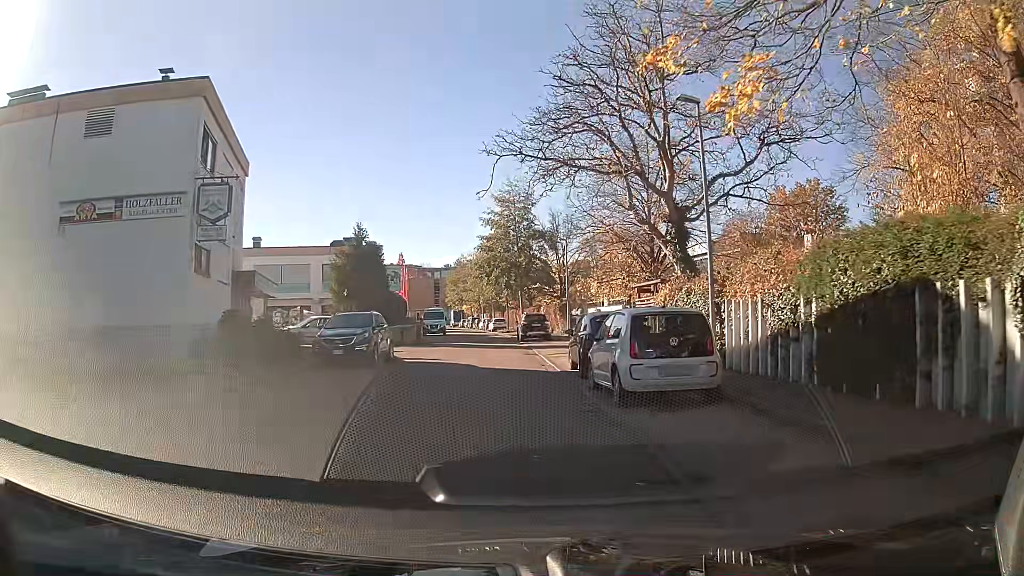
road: residential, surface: asphalt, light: Day
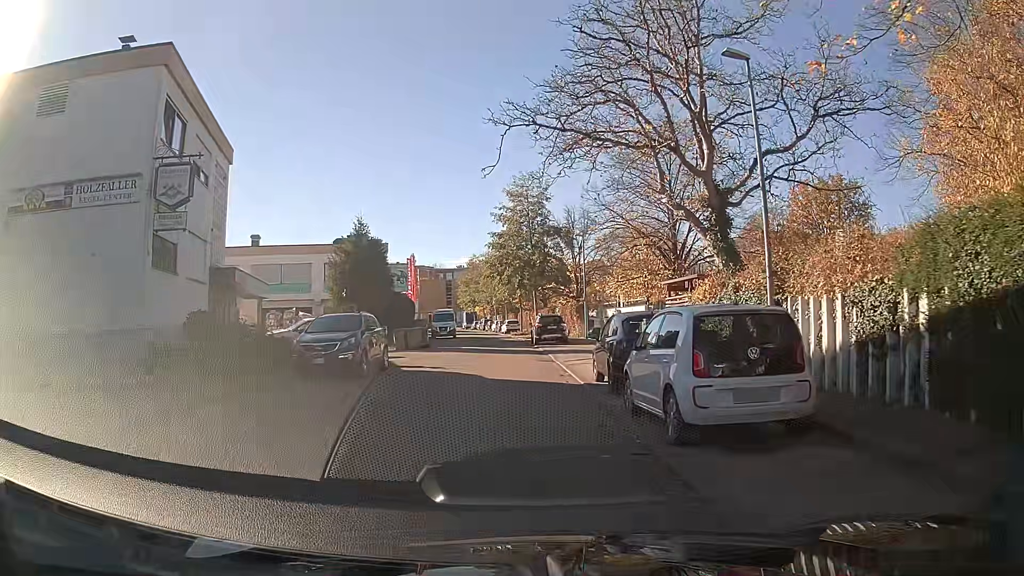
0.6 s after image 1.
(0.0, +2.9) m; -1°
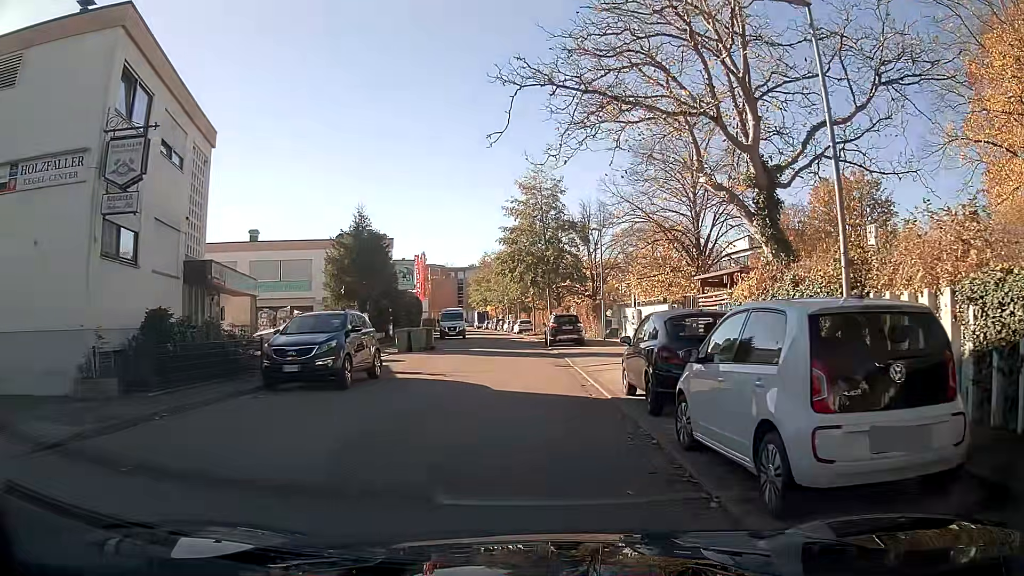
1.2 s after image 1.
(0.0, +2.6) m; -1°
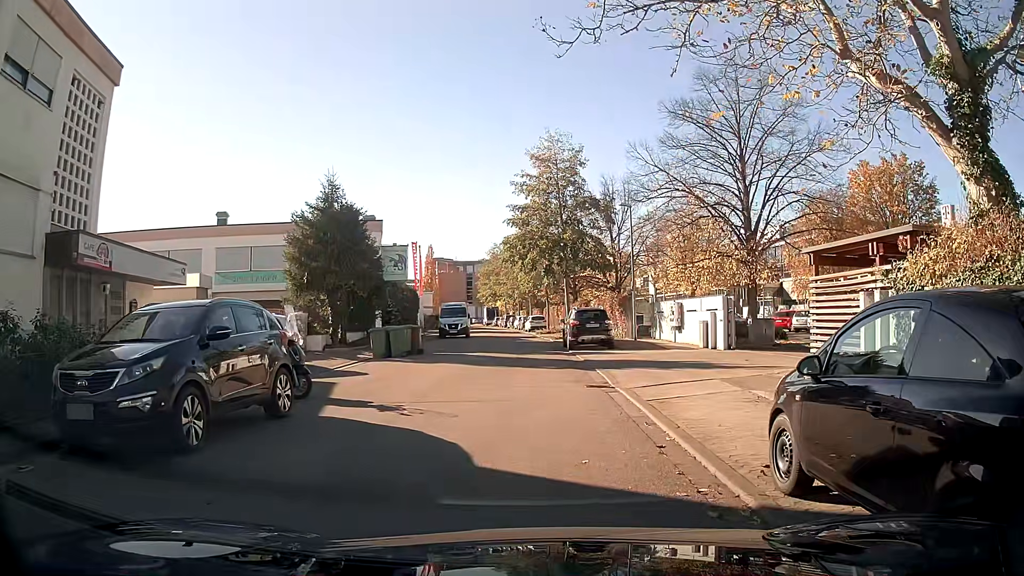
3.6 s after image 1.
(-0.1, +6.7) m; 0°
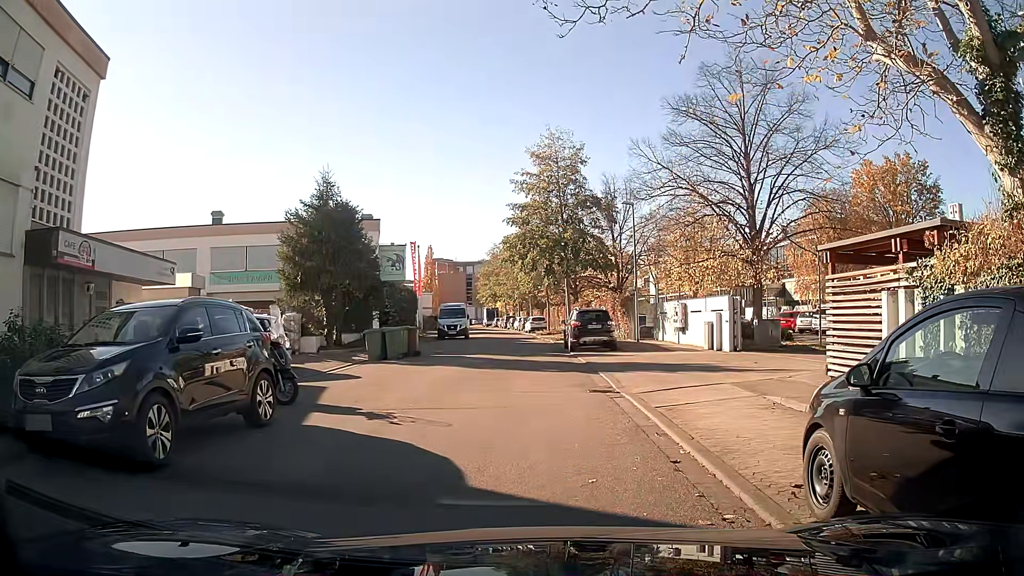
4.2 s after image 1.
(0.0, +0.6) m; 0°
